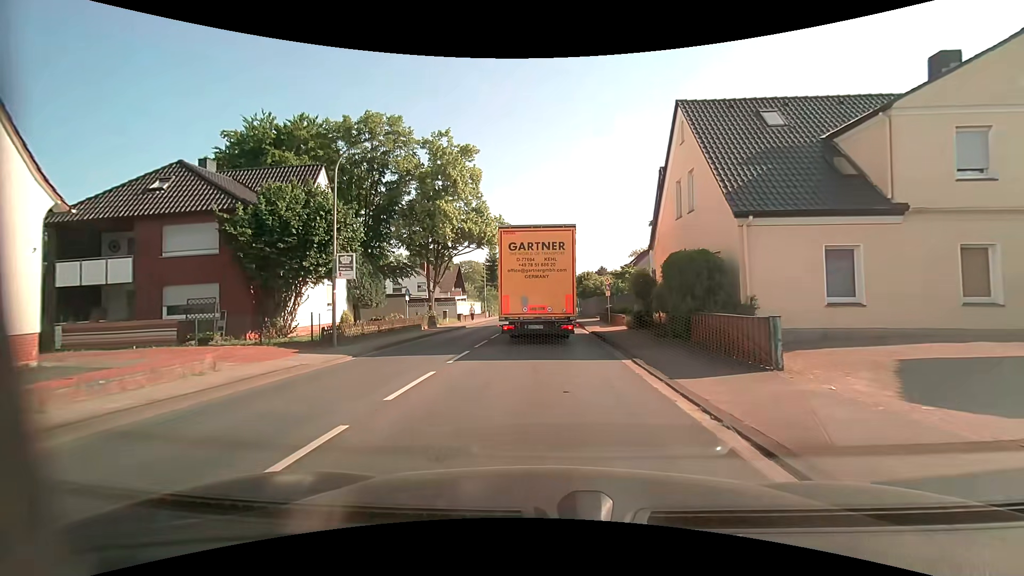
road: primary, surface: asphalt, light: Day
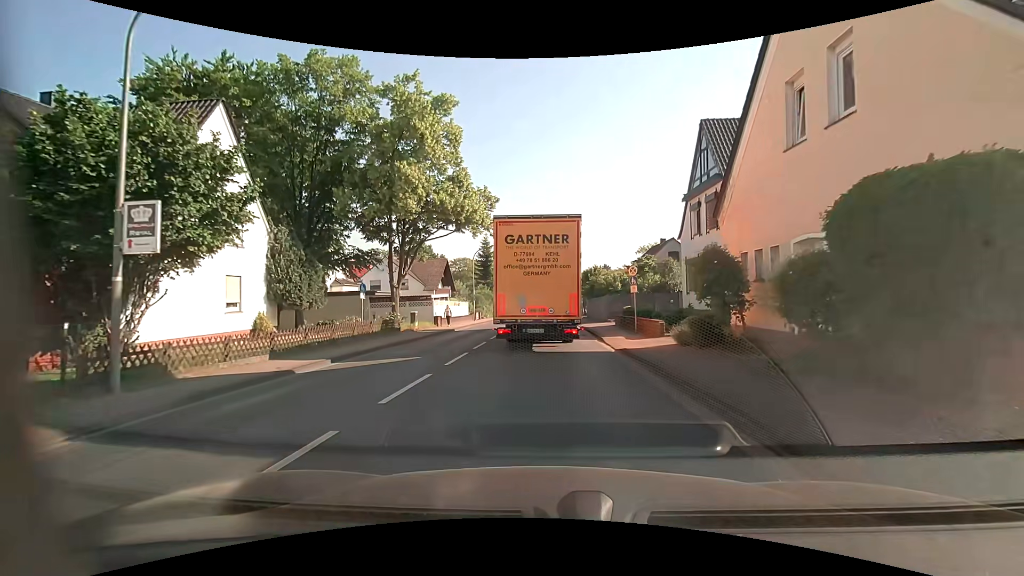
(0.0, +9.2) m; 0°
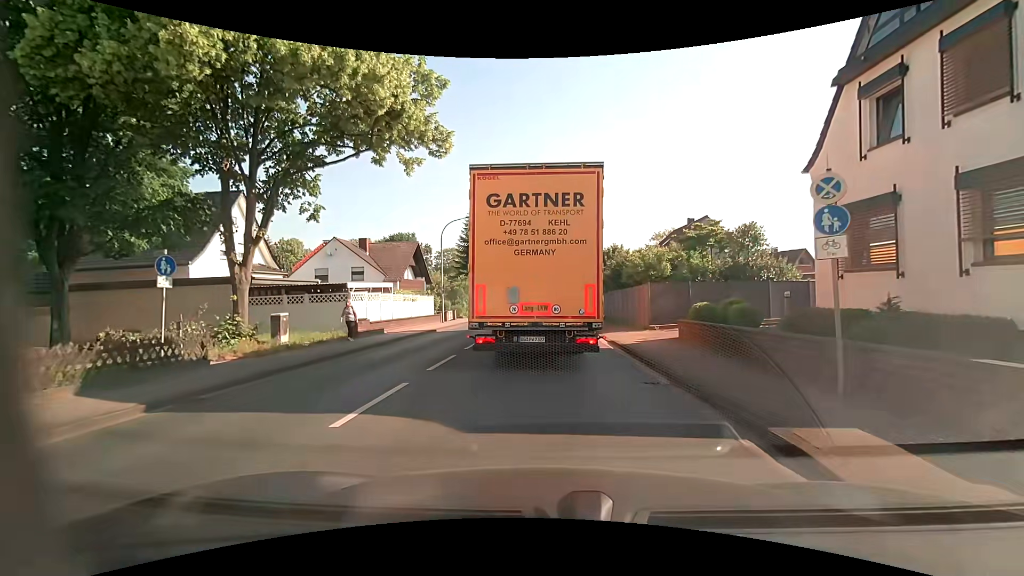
(0.0, +14.8) m; 0°
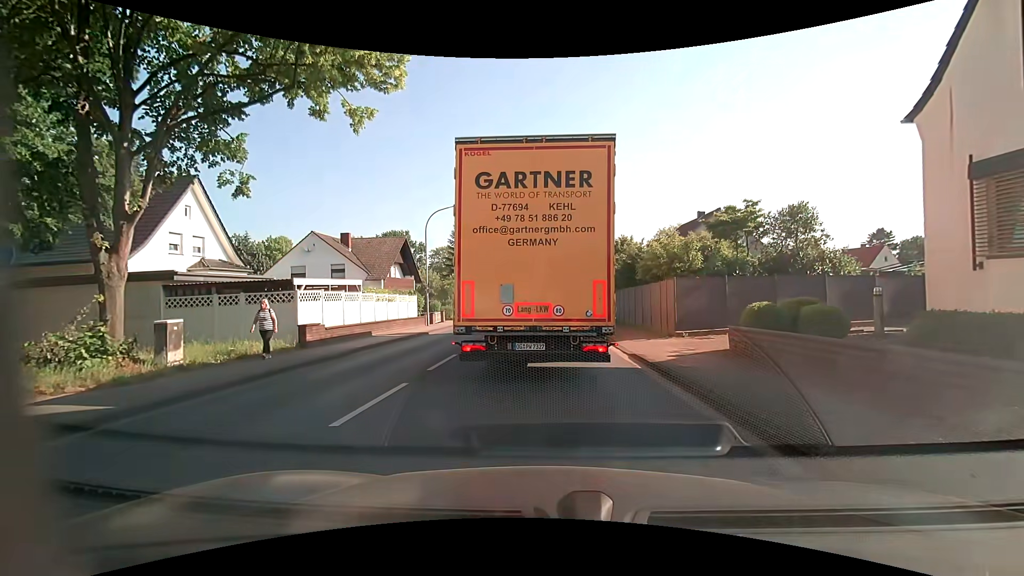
(0.0, +4.2) m; -1°
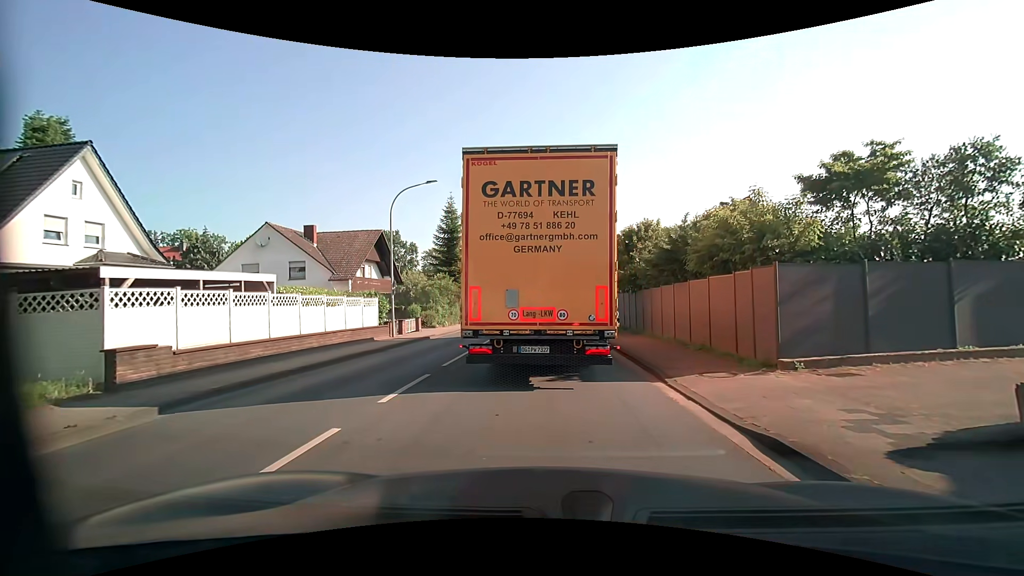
(+0.1, +7.4) m; 0°
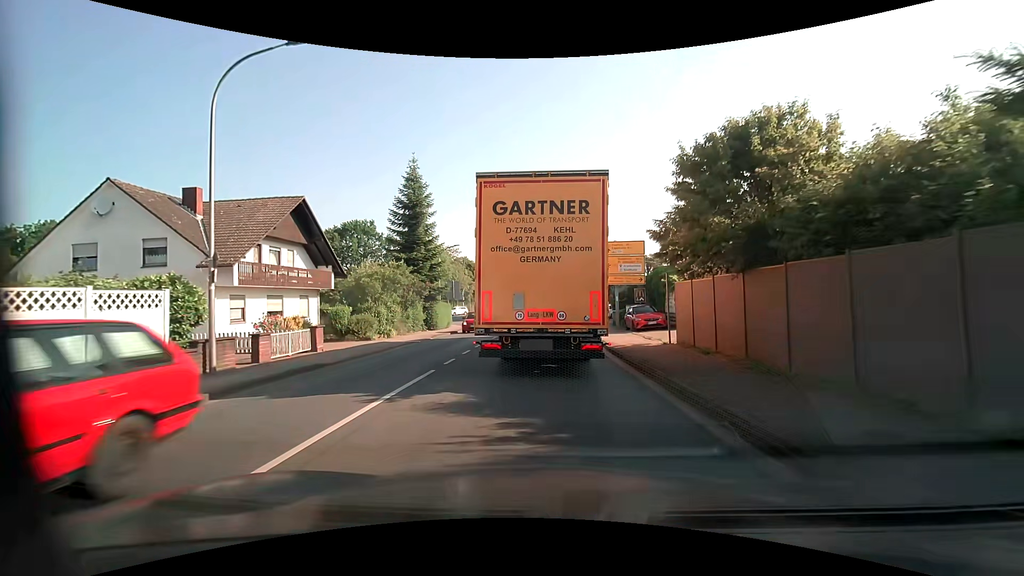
(+0.5, +14.0) m; +2°
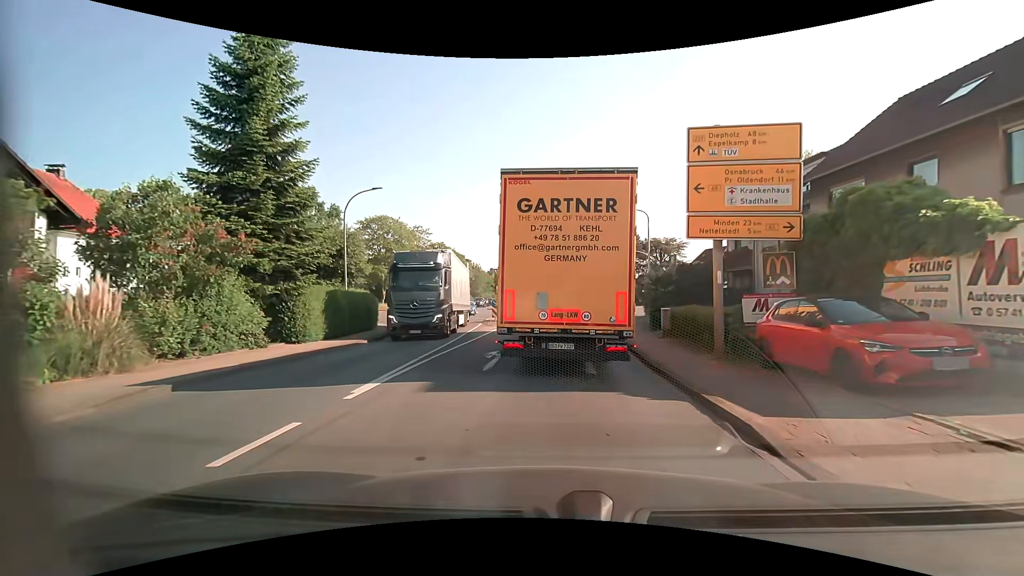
(0.0, +20.3) m; +1°
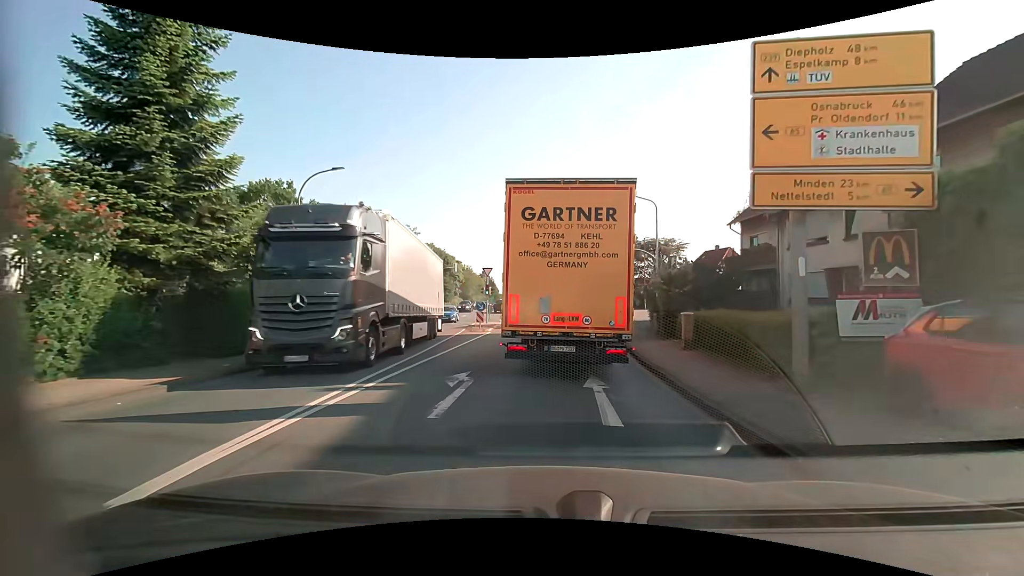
(+0.1, +4.2) m; +1°
